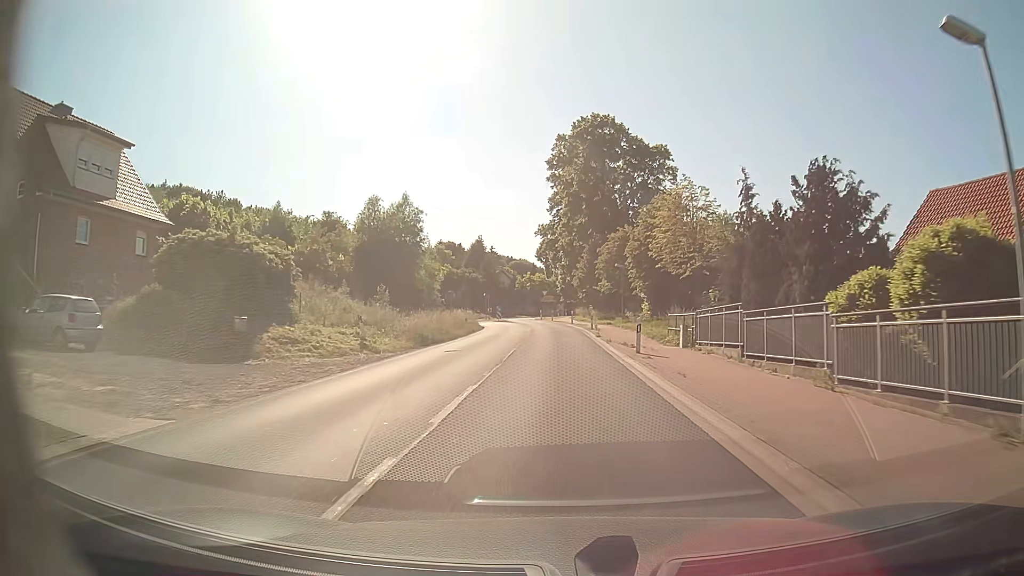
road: secondary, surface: asphalt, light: Day
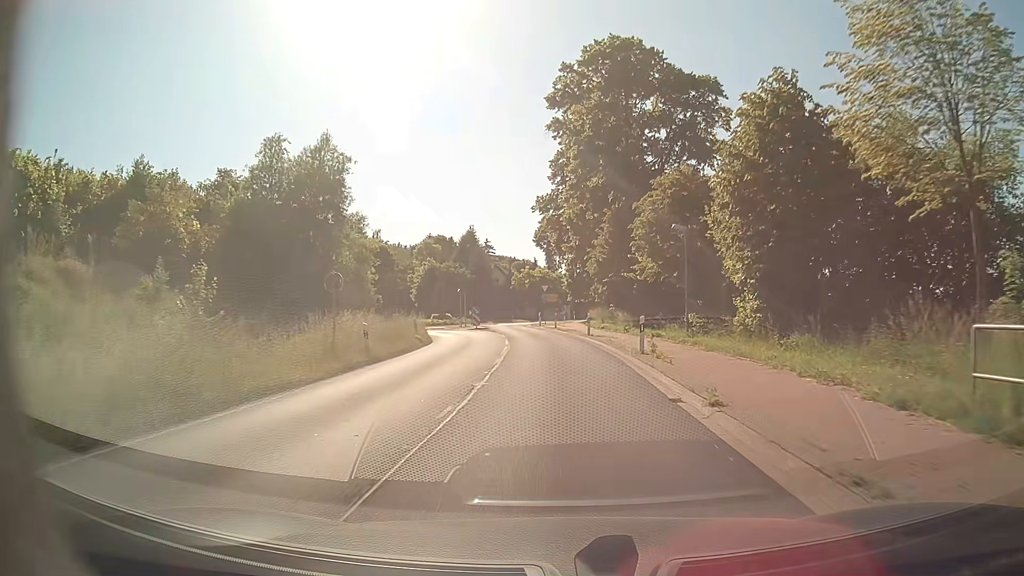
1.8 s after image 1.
(-0.1, +23.8) m; -1°
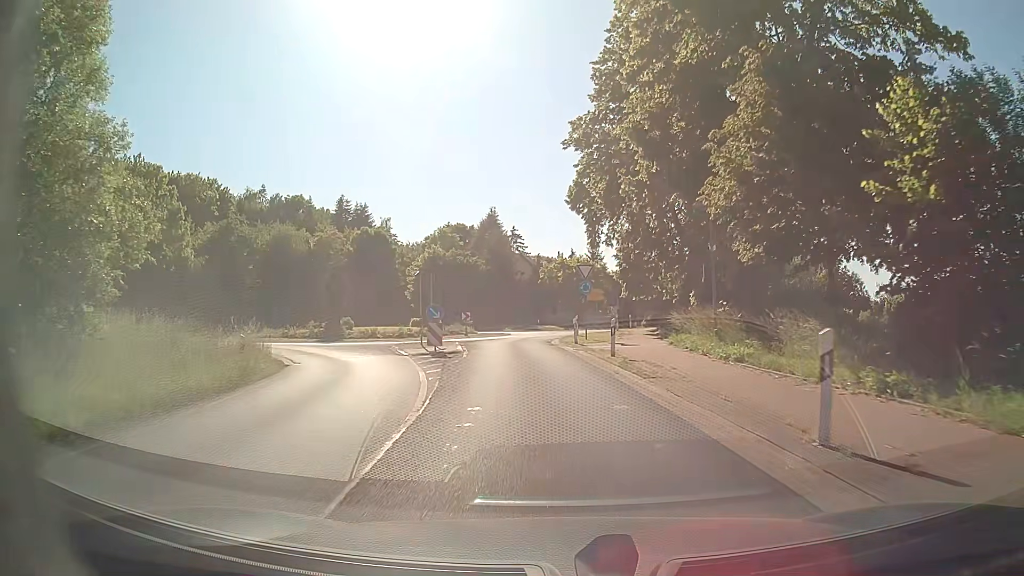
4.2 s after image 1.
(-0.4, +26.7) m; -3°
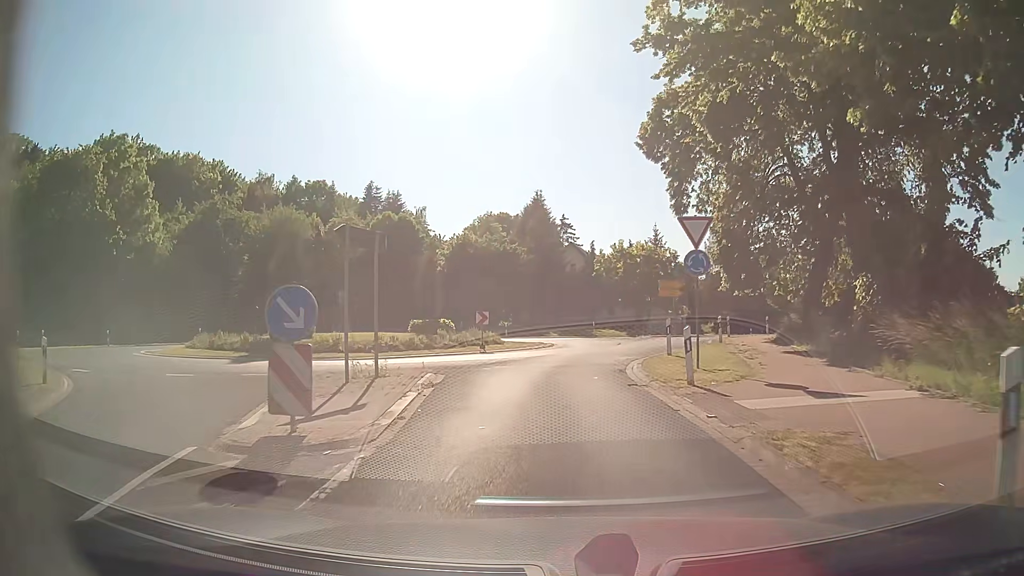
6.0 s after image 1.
(-0.6, +15.3) m; -5°
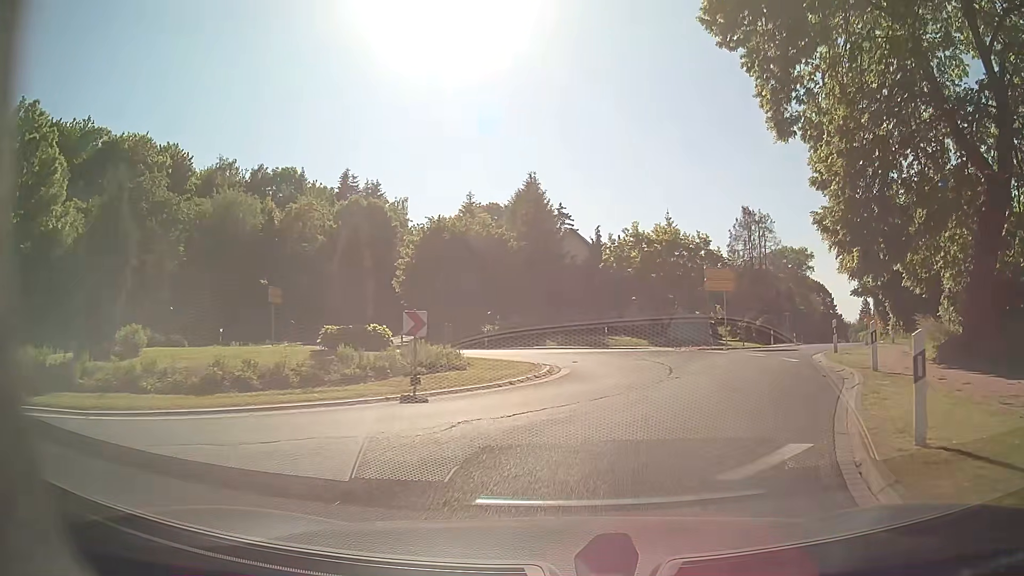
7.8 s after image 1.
(-0.2, +13.5) m; +1°
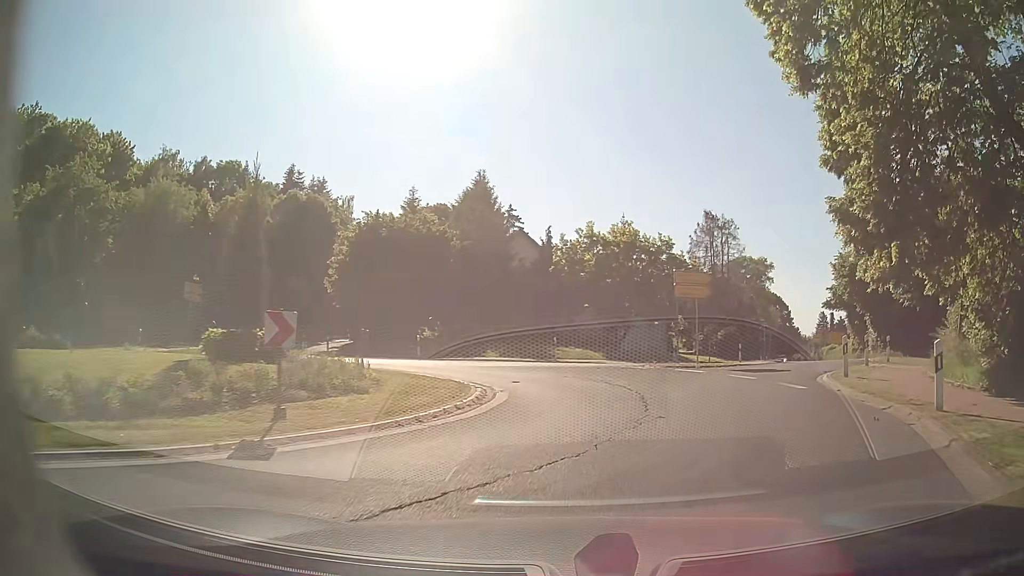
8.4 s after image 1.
(+0.1, +4.6) m; +3°
